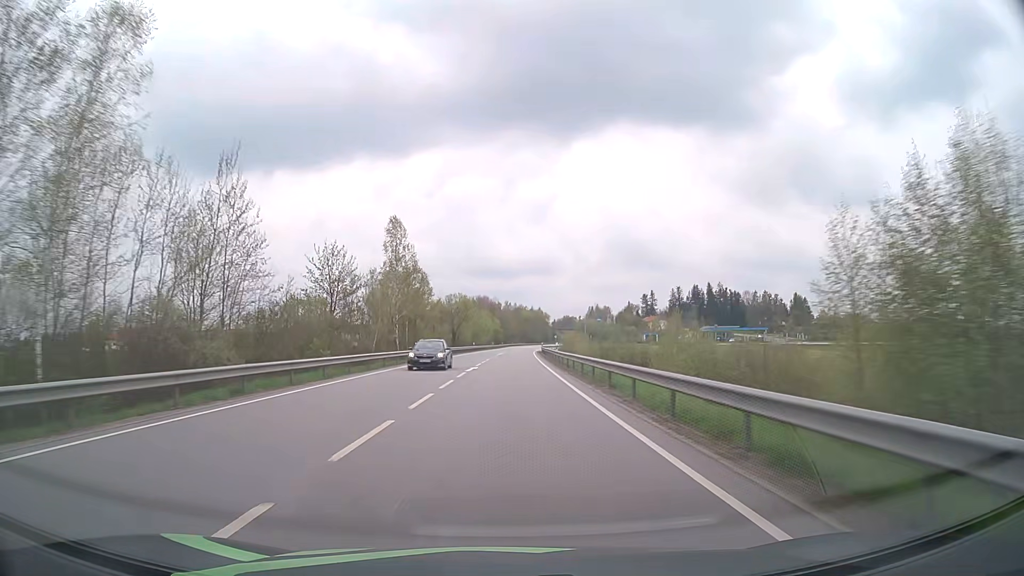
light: Day
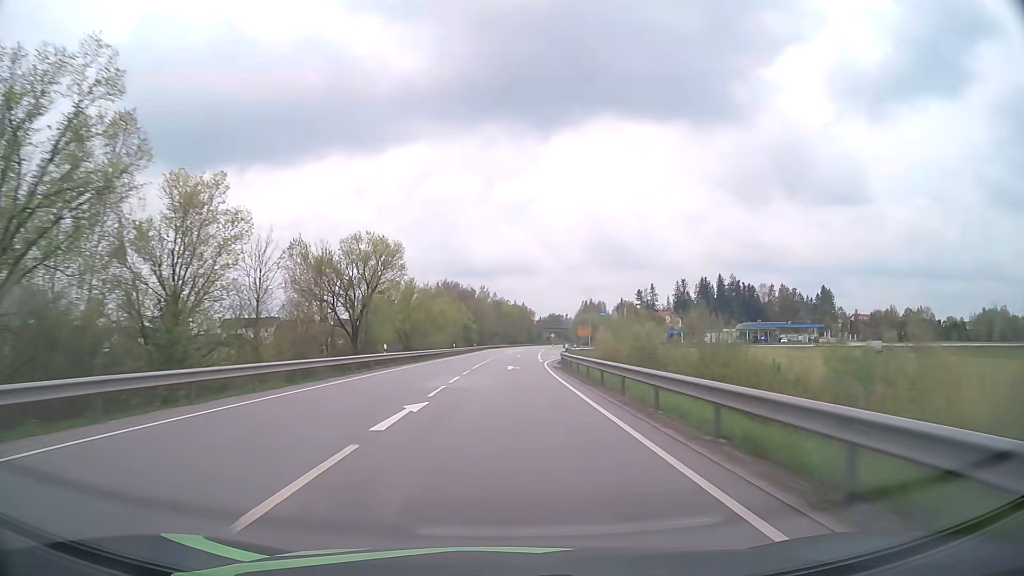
(+0.9, +63.3) m; +2°
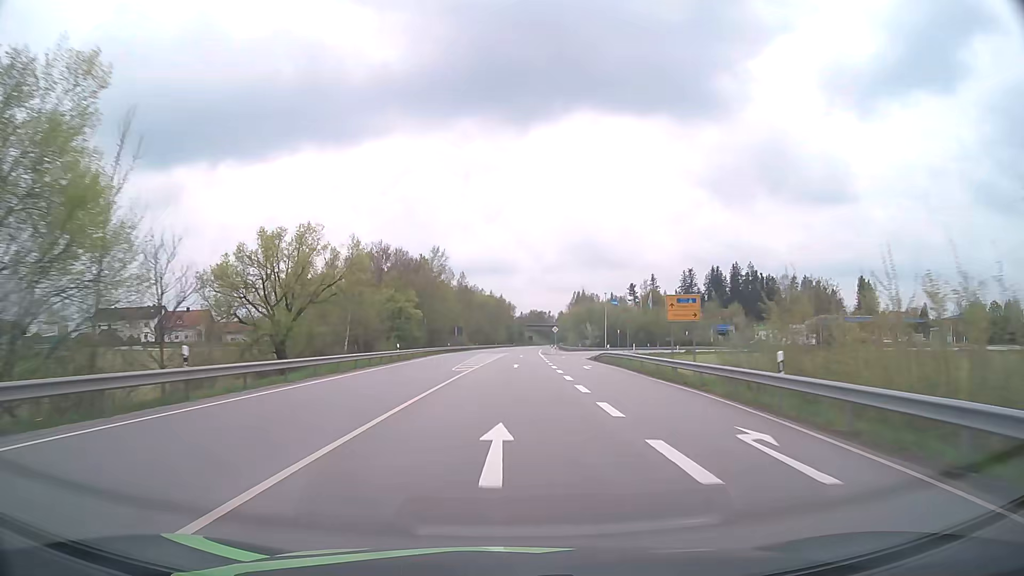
(+1.0, +63.2) m; +2°
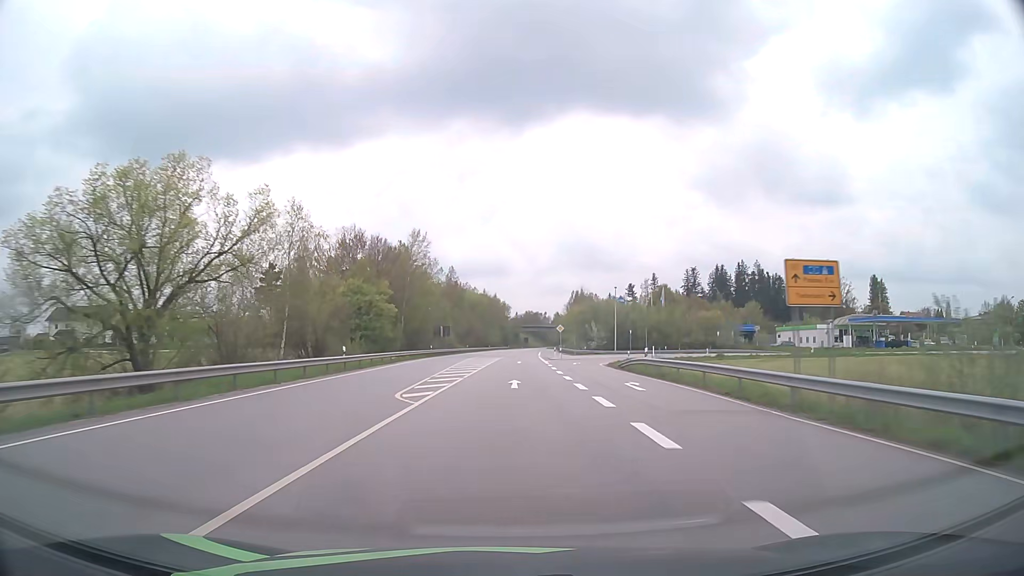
(+0.1, +15.8) m; 0°
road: primary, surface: asphalt
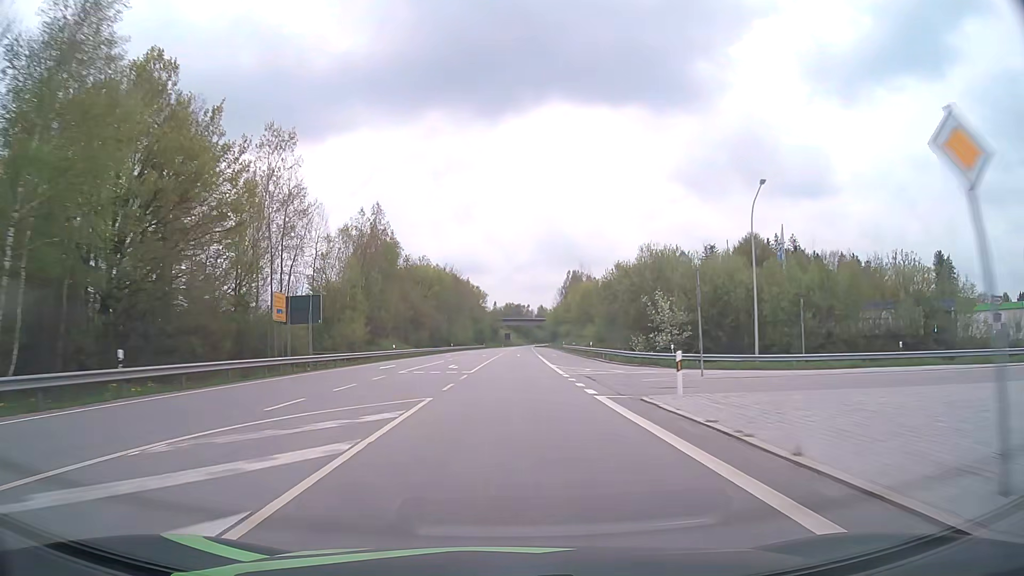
(+1.1, +63.2) m; +2°
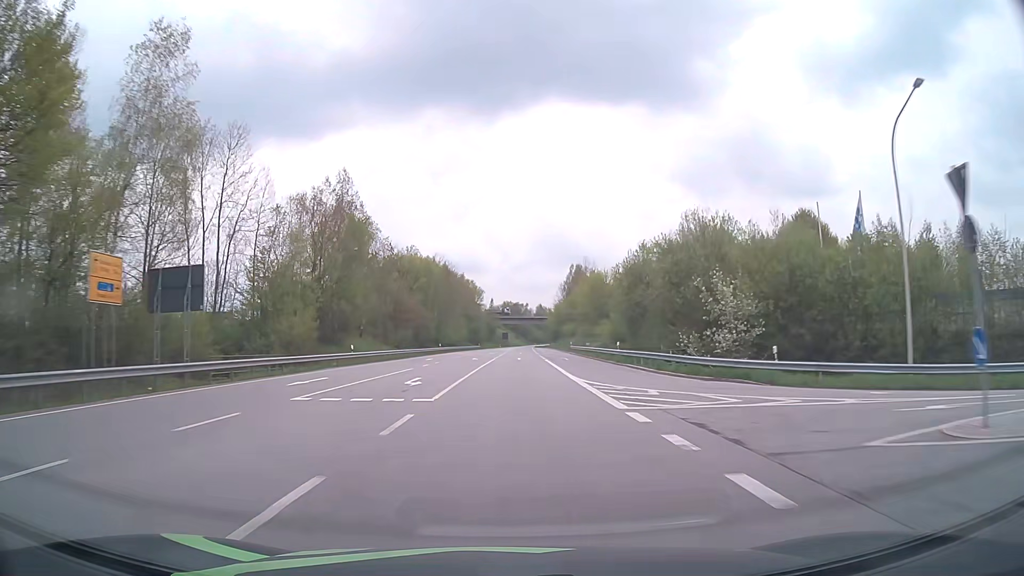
(0.0, +15.8) m; 0°
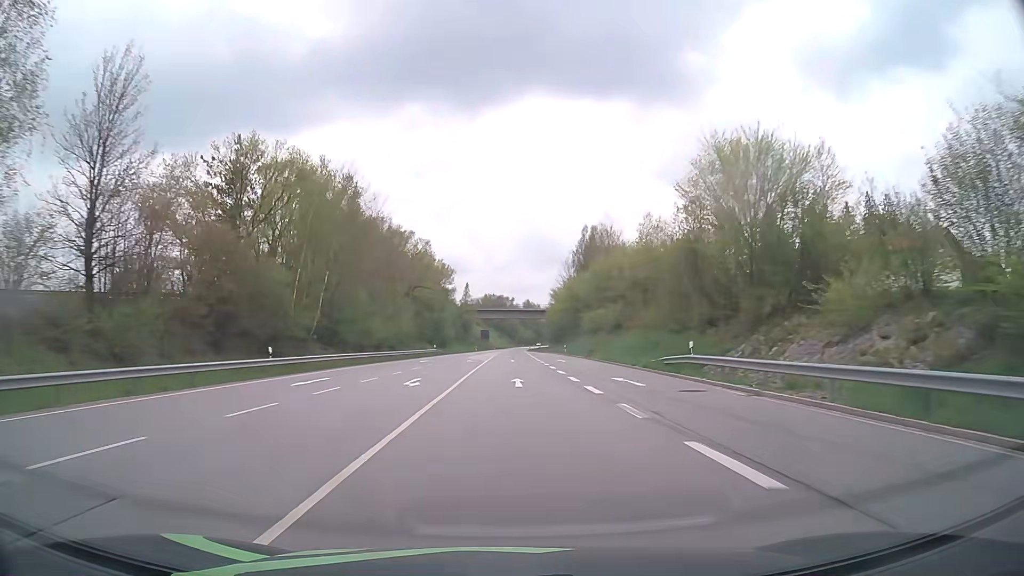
(+0.7, +63.3) m; +1°
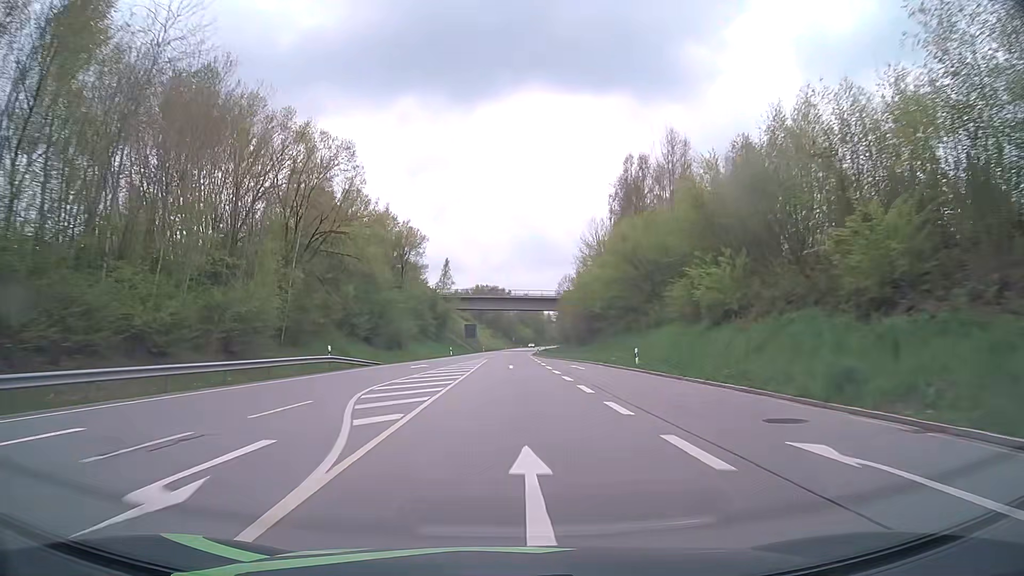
(0.0, +47.4) m; 0°
(0, +10) (0, +20) (0, +30) (0, +40) (0, +50) (0, +60) (+1, +70) (+1, +80) (+1, +90) (+2, +100) m
